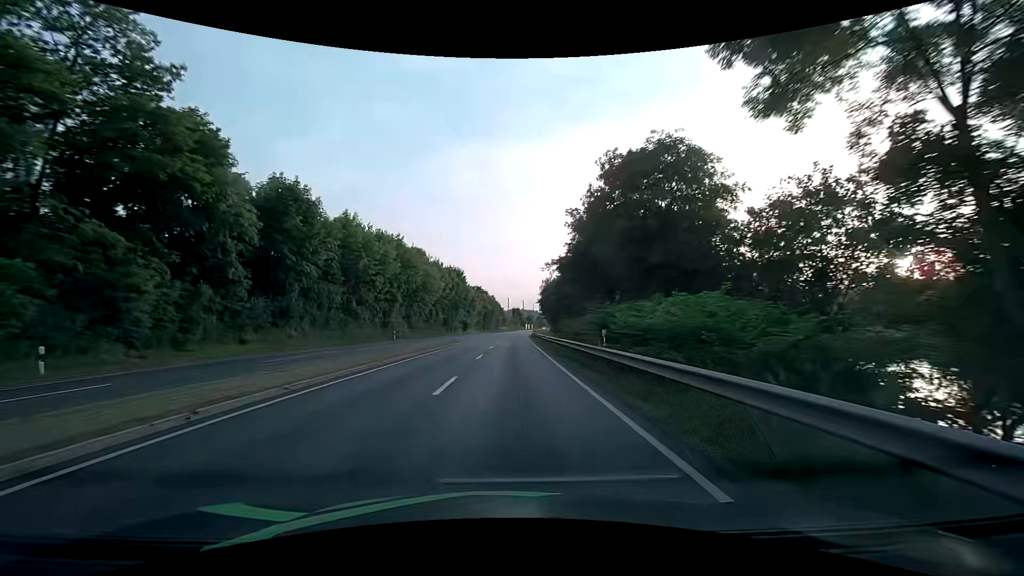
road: primary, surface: asphalt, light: Day
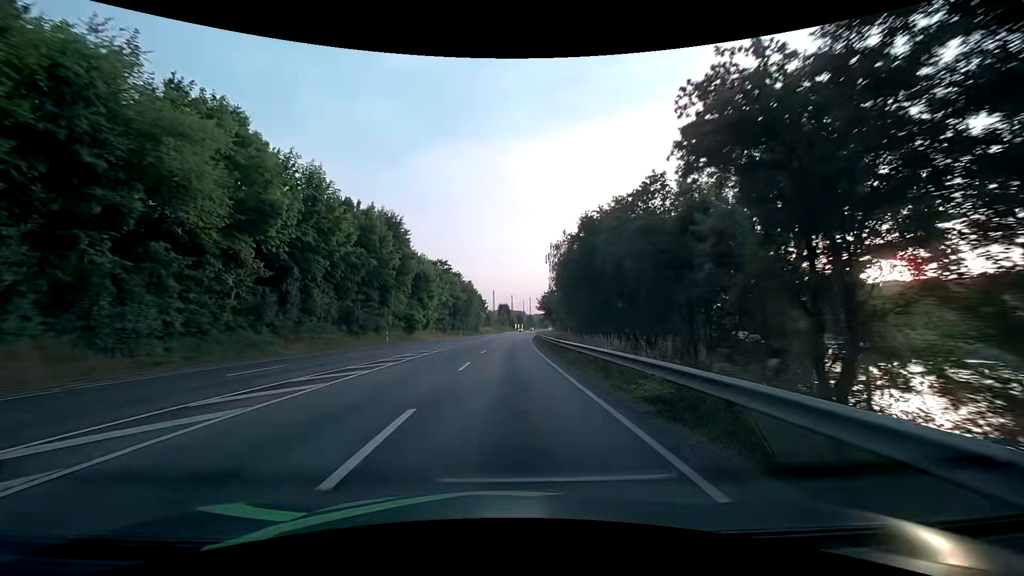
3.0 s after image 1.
(+1.0, +53.7) m; +2°
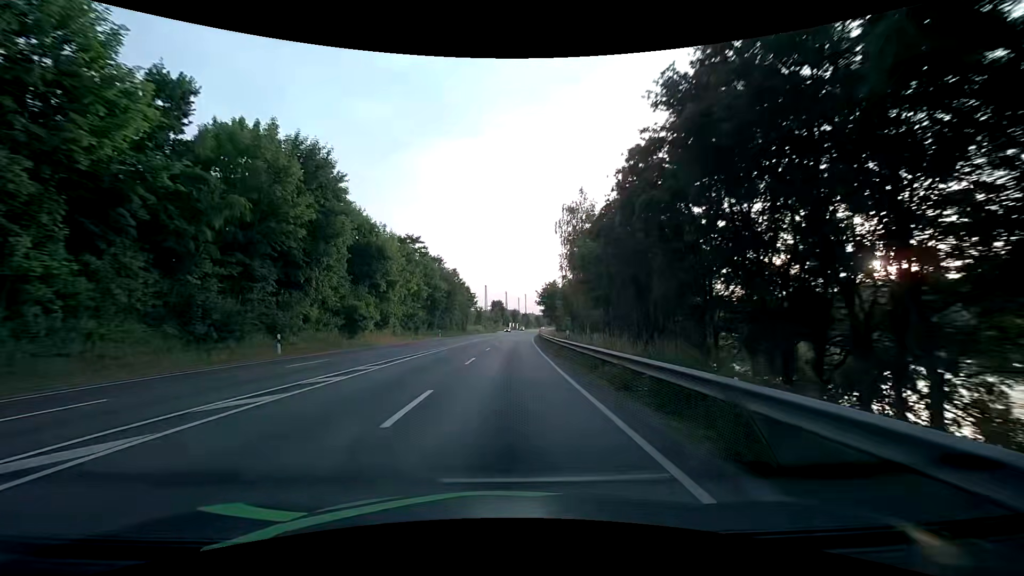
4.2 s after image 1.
(+0.2, +21.5) m; +2°
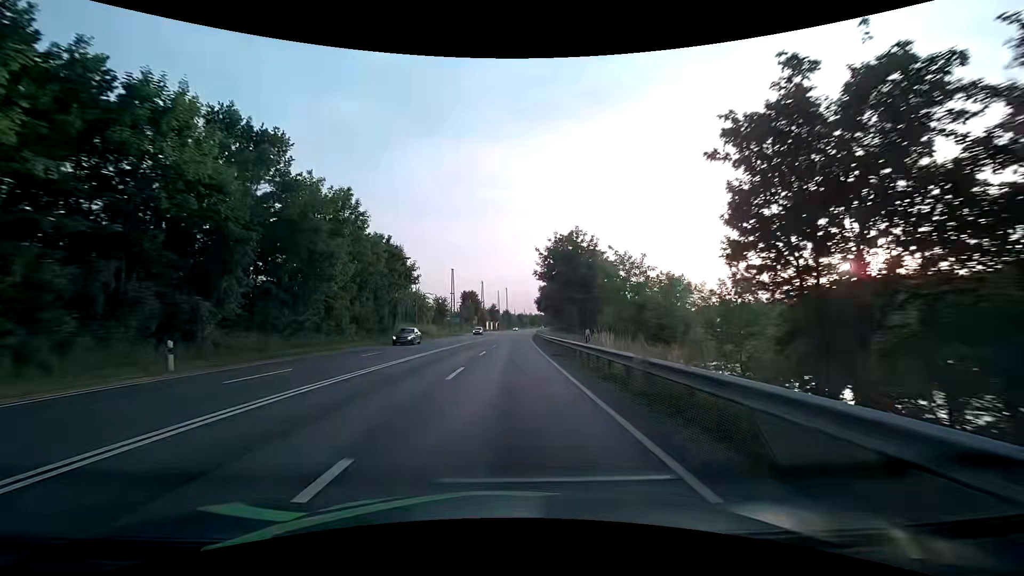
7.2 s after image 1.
(+0.4, +53.7) m; +2°
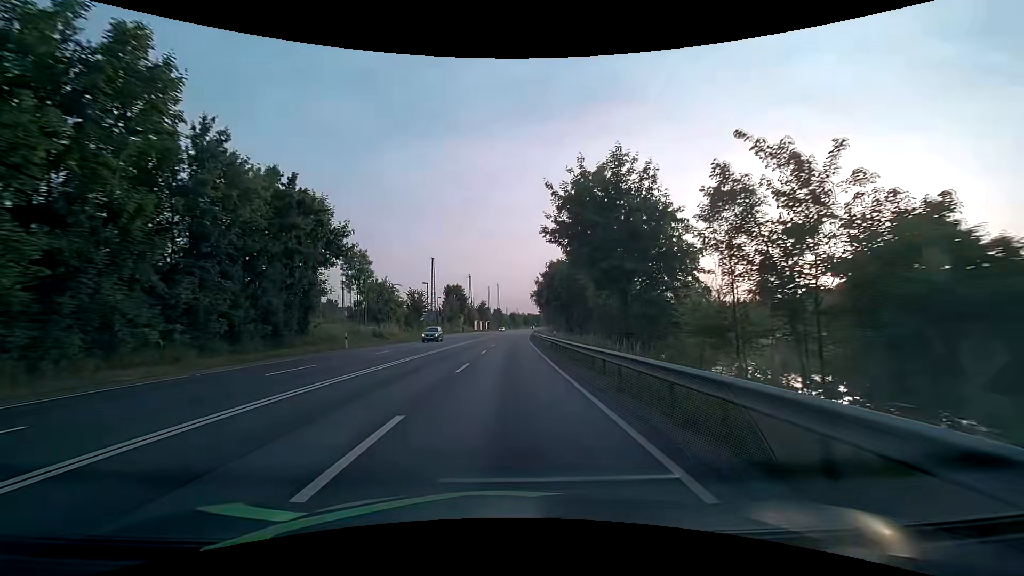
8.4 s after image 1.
(+0.2, +21.5) m; +1°
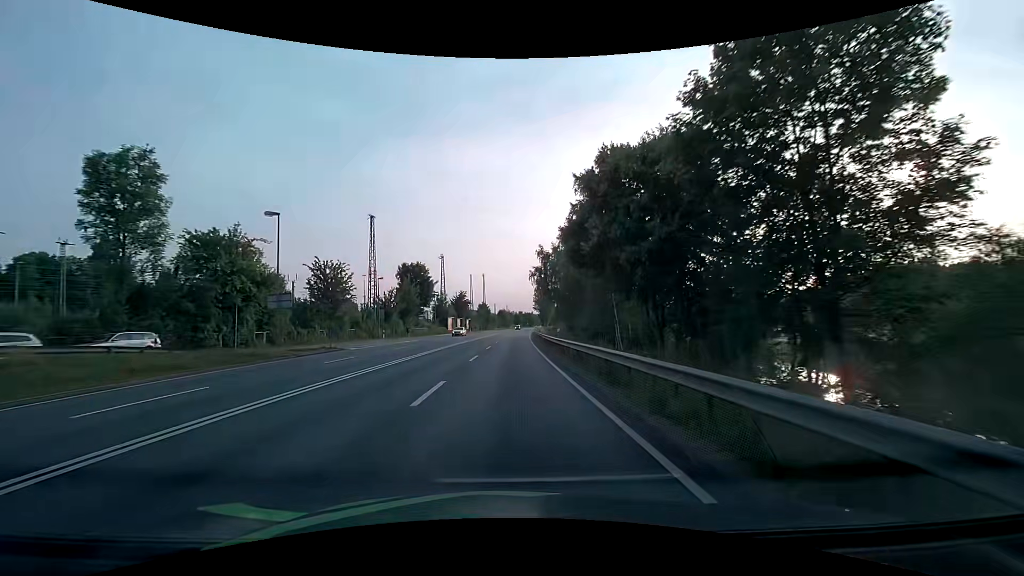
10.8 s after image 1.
(+0.4, +43.1) m; +1°
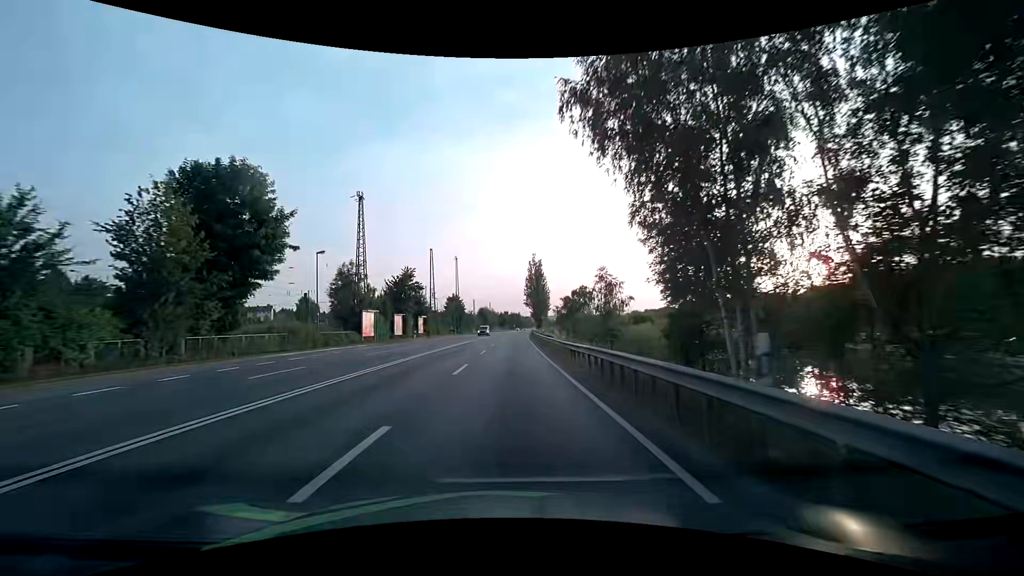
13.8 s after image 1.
(+0.8, +53.9) m; +1°
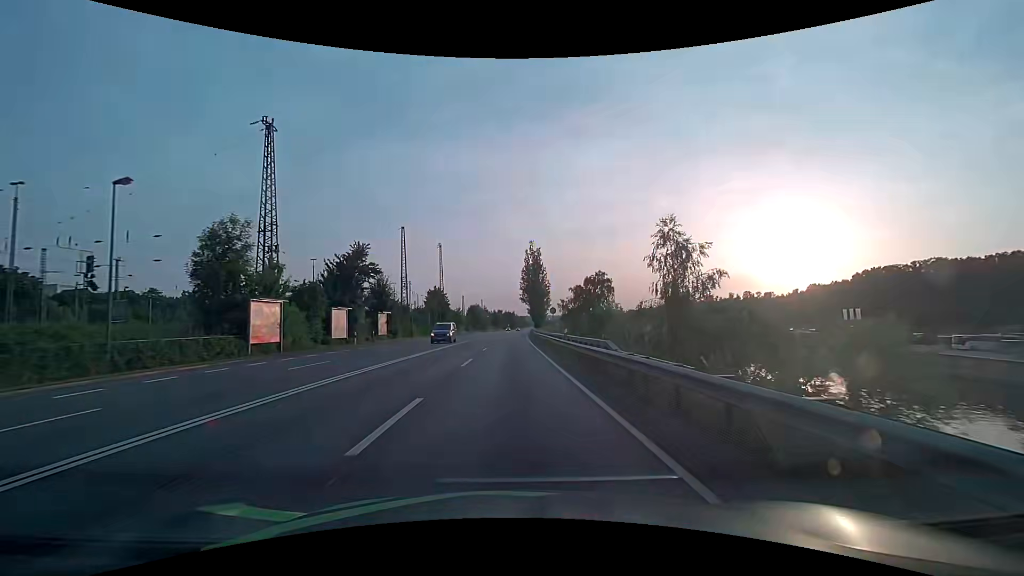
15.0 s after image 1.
(+0.3, +21.5) m; +1°
(0, +10) (0, +20) (0, +30) (0, +40) (+1, +50) (+1, +60) (+1, +70) (+1, +80) (+2, +90) (+2, +100) m
